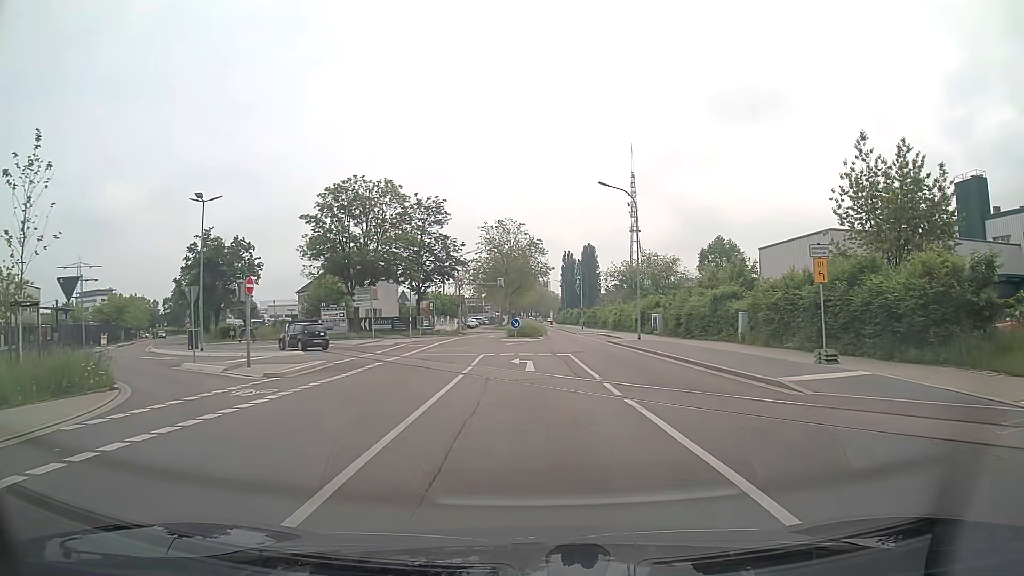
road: unclassified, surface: asphalt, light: Day
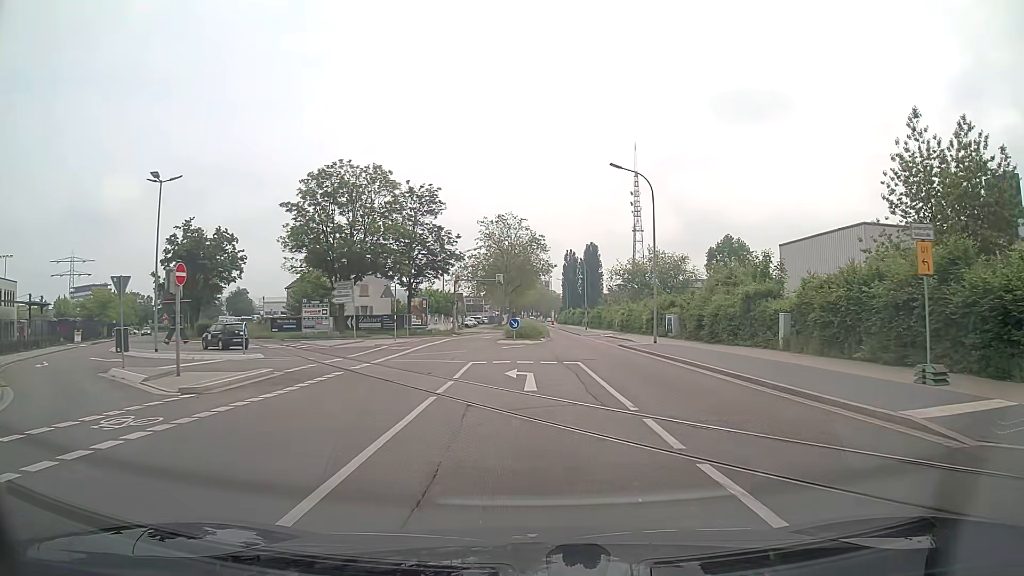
(0.0, +5.0) m; 0°
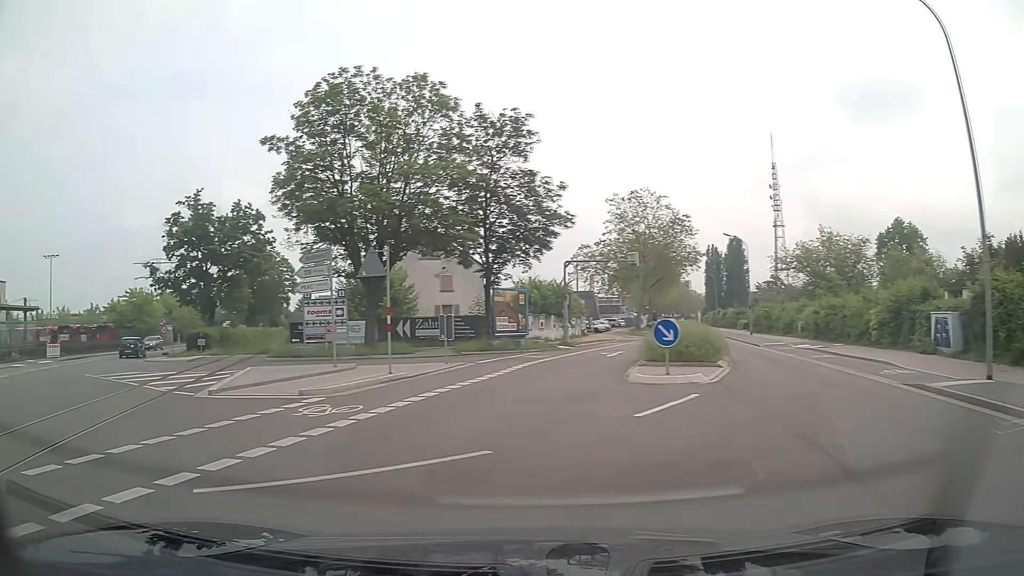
(-0.3, +21.1) m; -12°
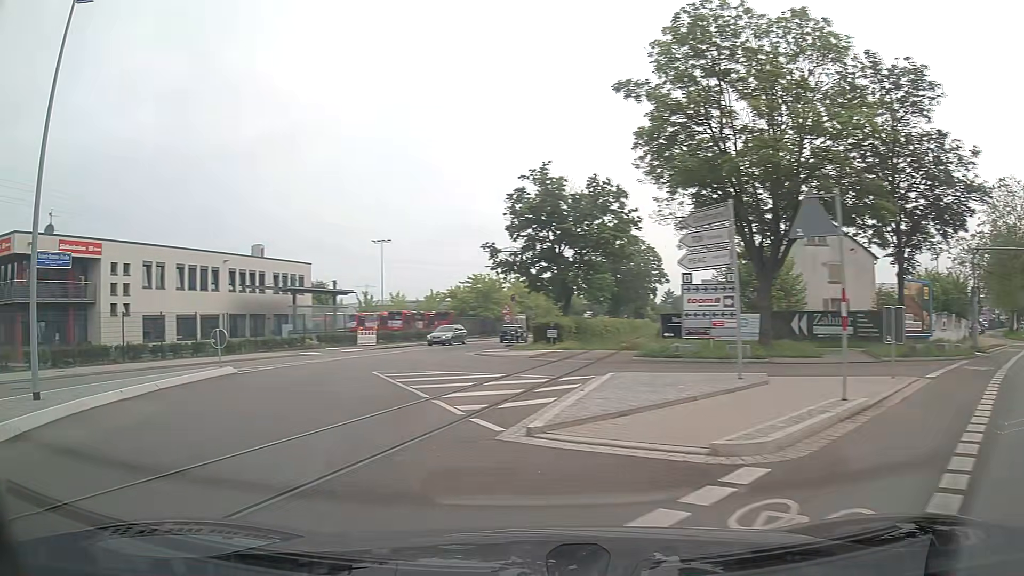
(-1.8, +6.4) m; -31°
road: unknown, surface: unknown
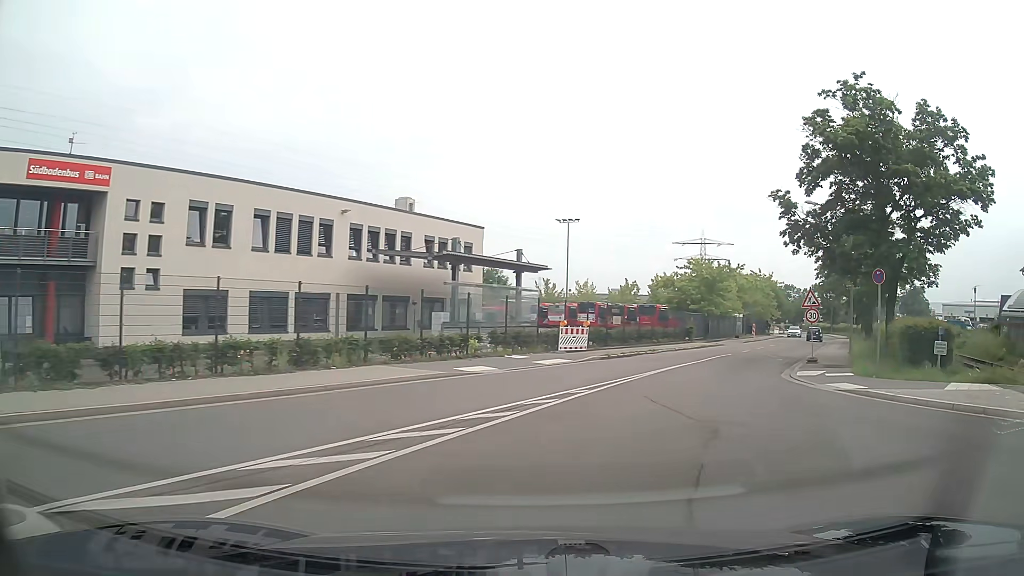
(-5.7, +18.0) m; -15°
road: unclassified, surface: asphalt
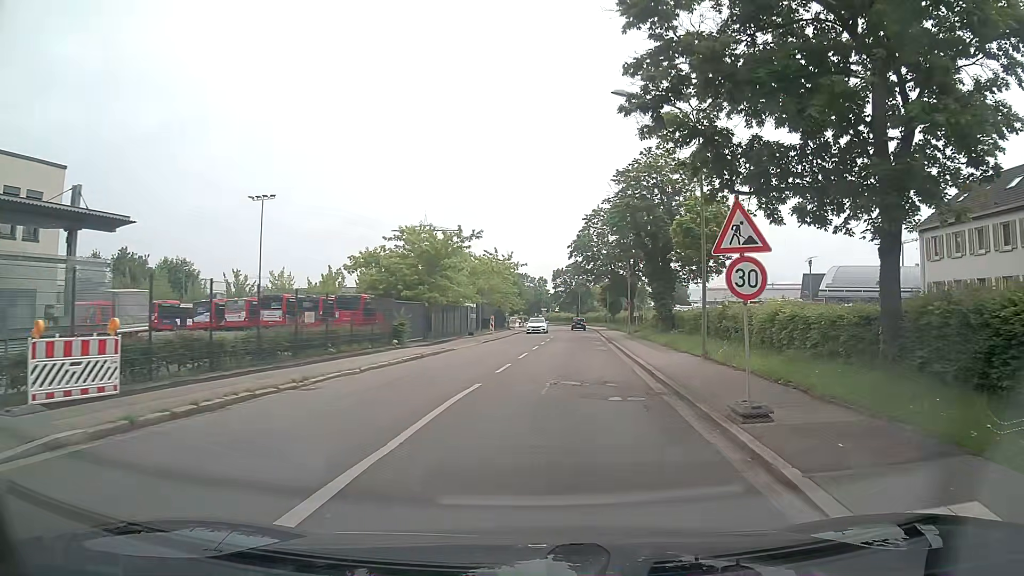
(+4.5, +18.1) m; +24°
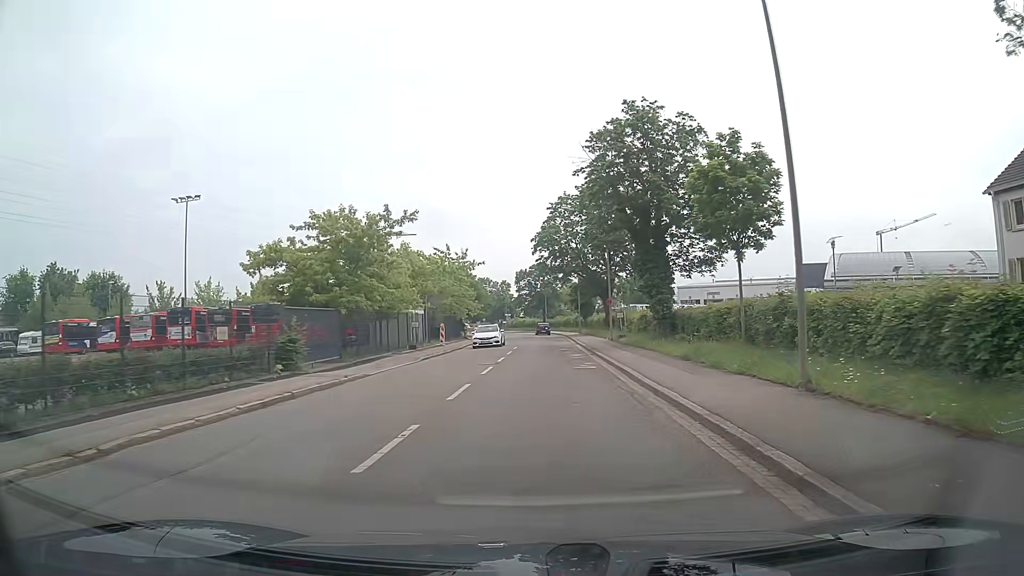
(+0.4, +10.6) m; +3°
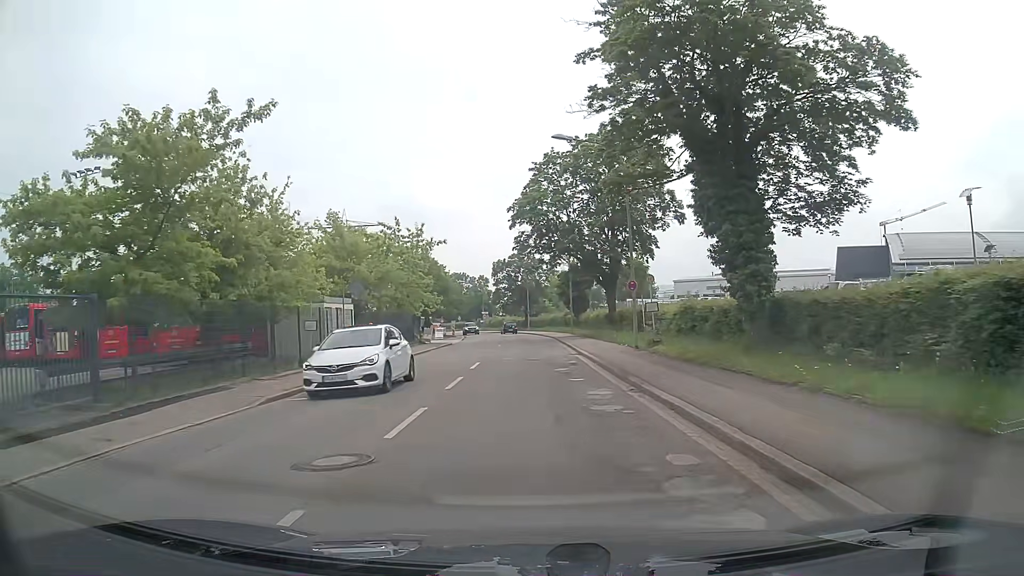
(+0.1, +16.5) m; +1°
(0, +10) (0, +20) (0, +30) (0, +40) (0, +50) (0, +60) (-1, +70) (-2, +80) (-4, +90) (-6, +100) m
